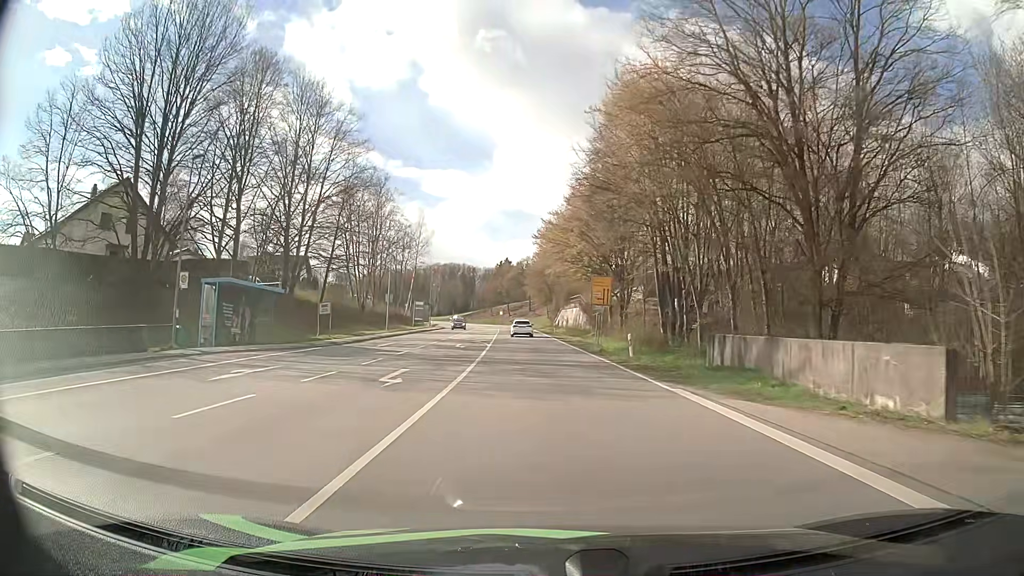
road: primary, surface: asphalt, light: Day
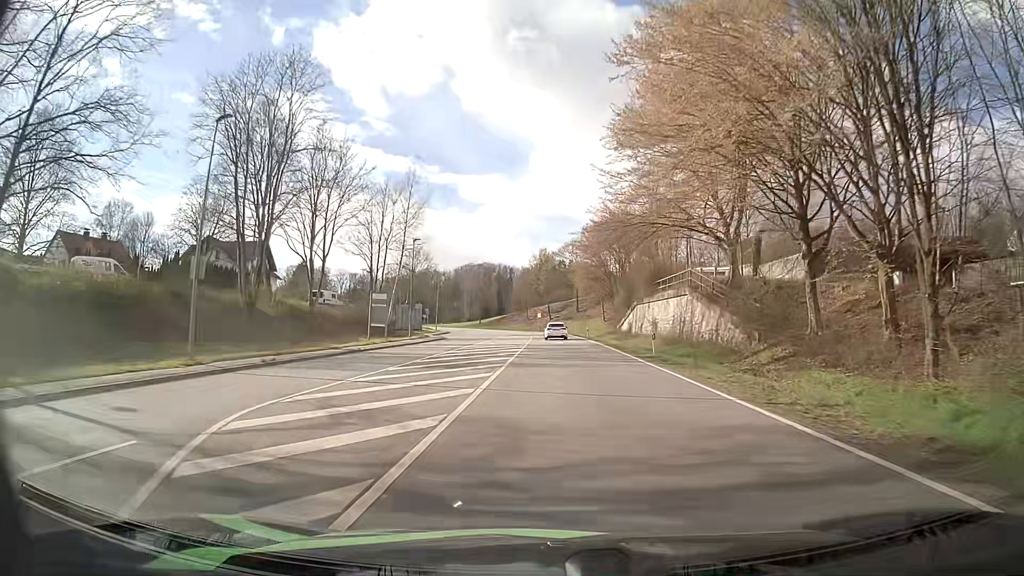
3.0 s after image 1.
(-2.0, +41.4) m; -4°
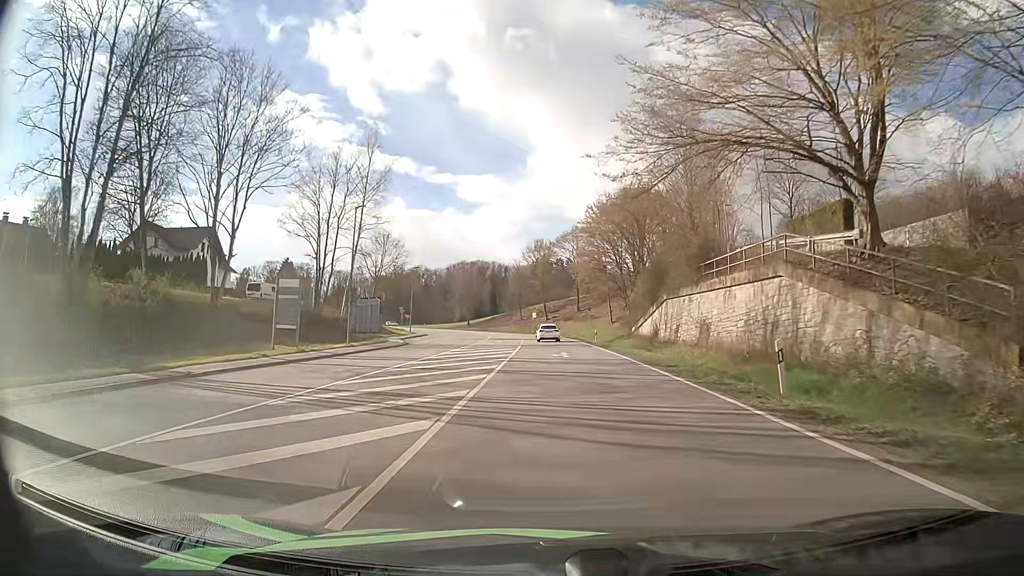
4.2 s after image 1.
(+0.1, +16.8) m; +1°
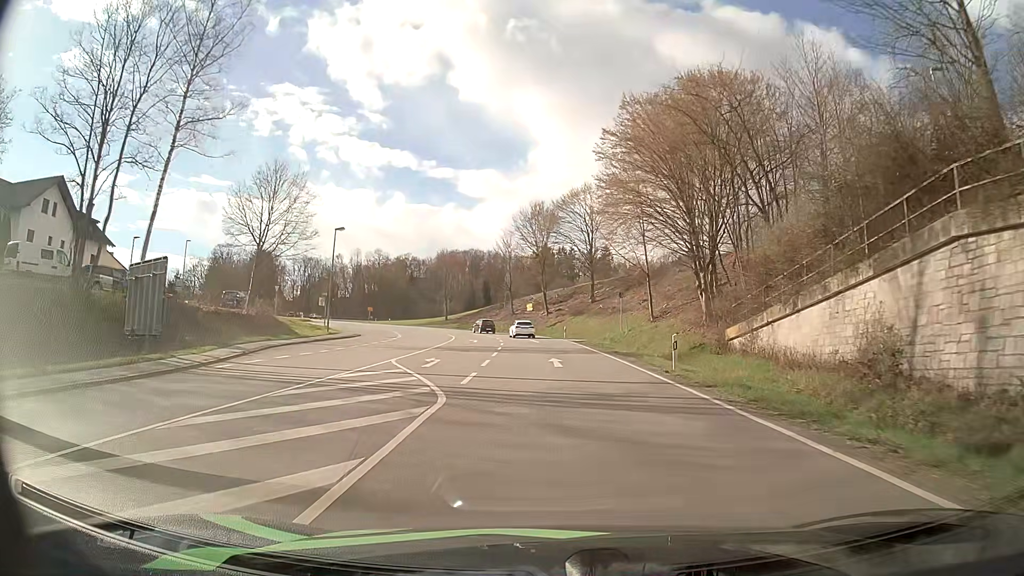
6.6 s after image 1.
(-0.1, +32.3) m; 0°
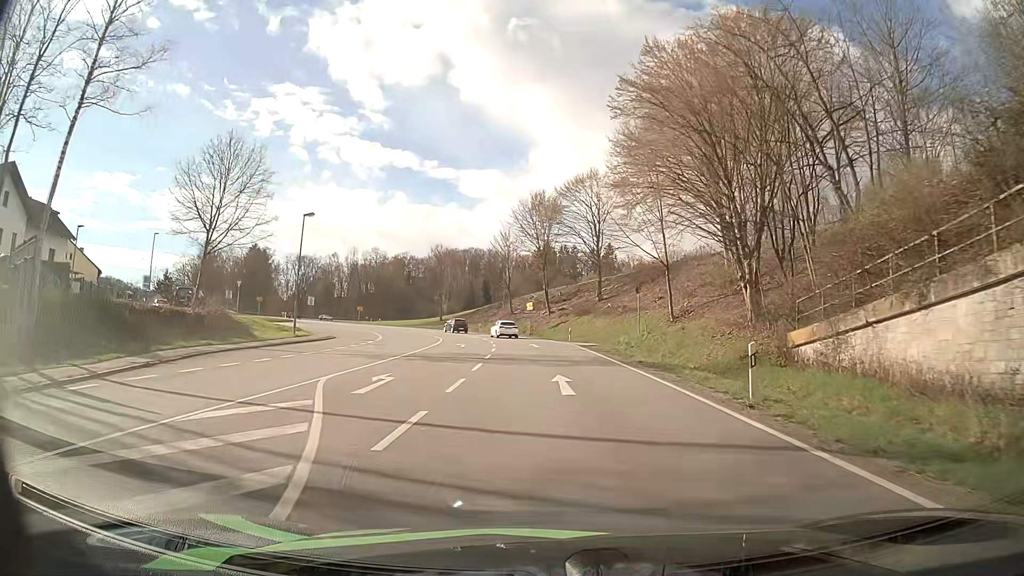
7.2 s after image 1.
(0.0, +7.6) m; 0°
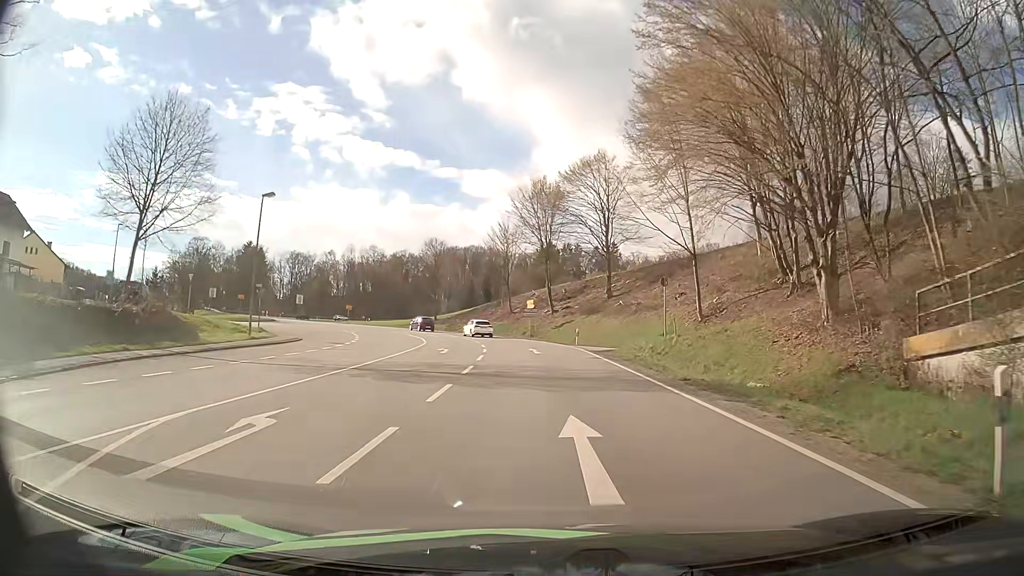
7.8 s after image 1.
(0.0, +7.6) m; 0°
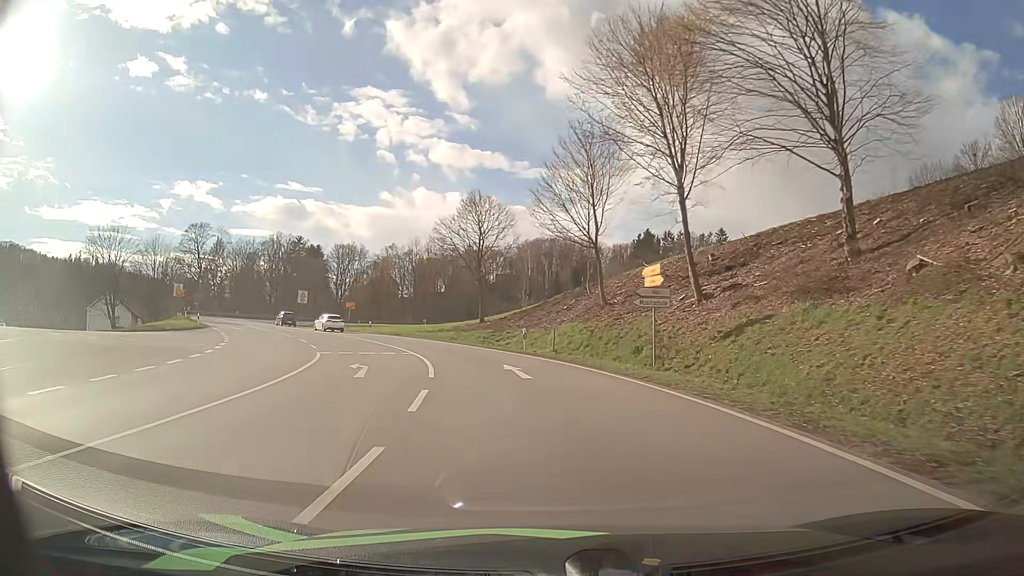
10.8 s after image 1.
(-1.7, +37.6) m; -8°
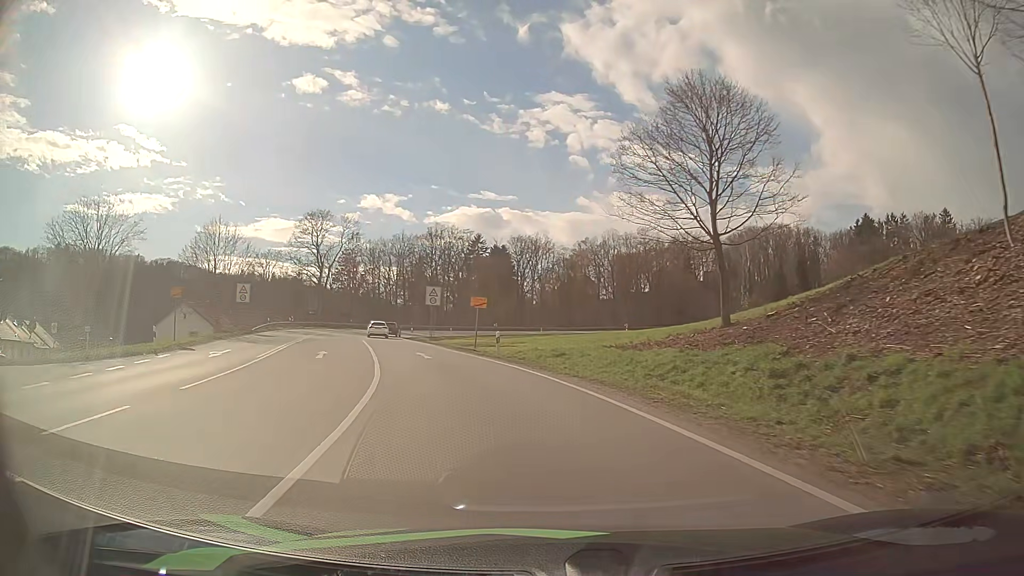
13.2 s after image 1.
(-4.3, +29.4) m; -18°
(-1, +10) (-3, +20) (-5, +29) (-8, +39) (-11, +48) (-14, +58) (-16, +68) (-17, +78) (-17, +88) (-14, +97) m
